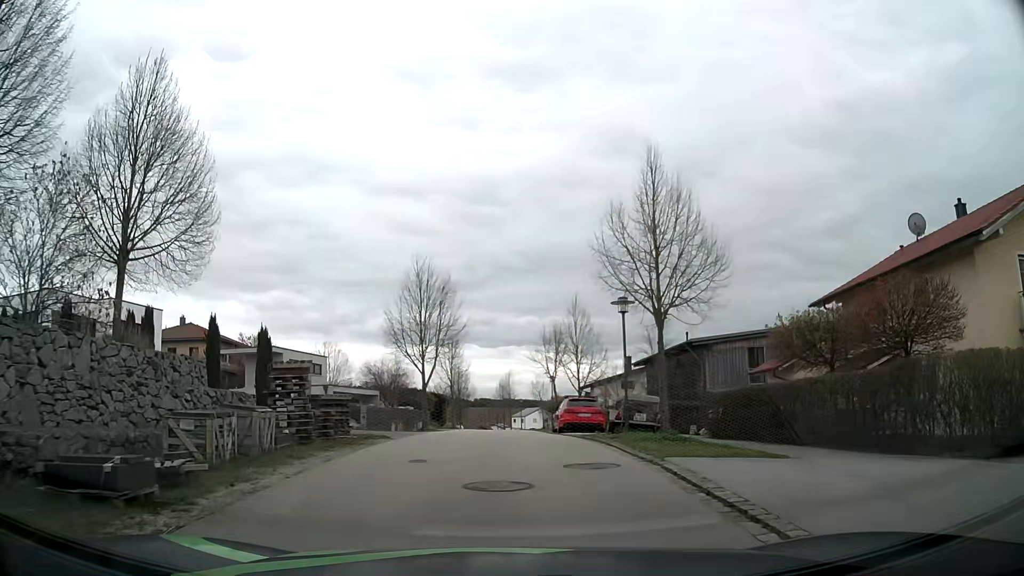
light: Day
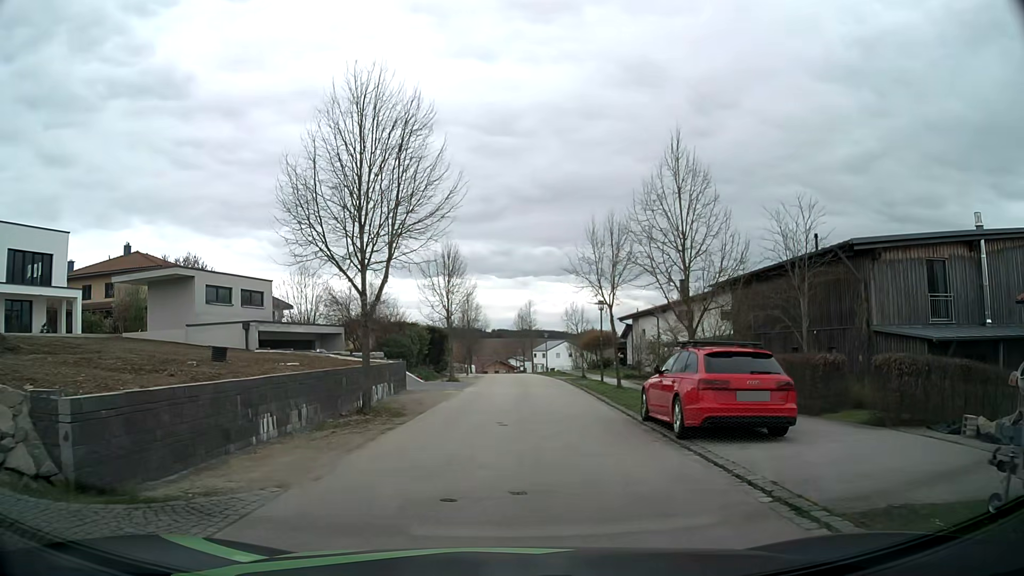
(-0.2, +16.6) m; -2°
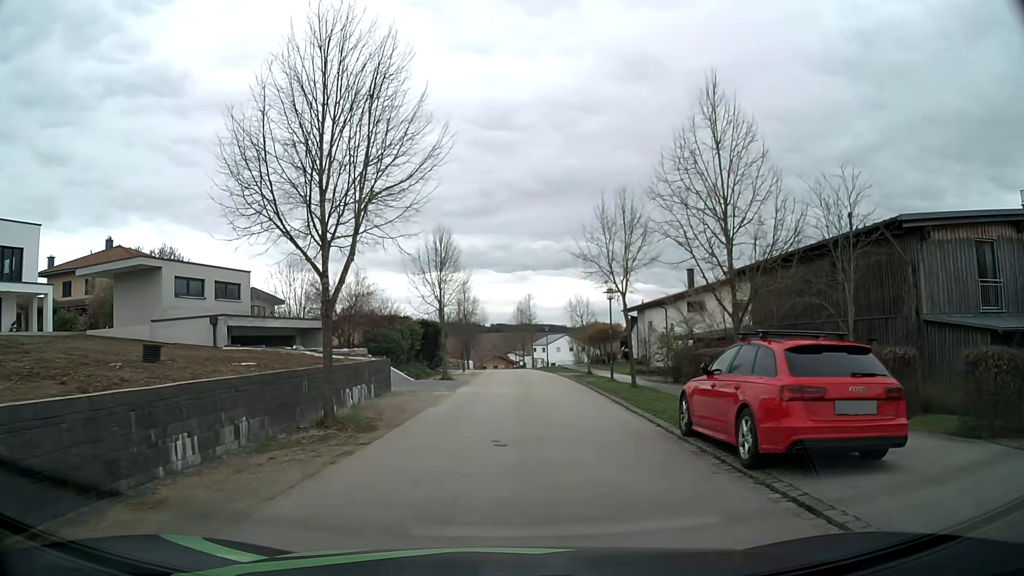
(0.0, +3.2) m; 0°
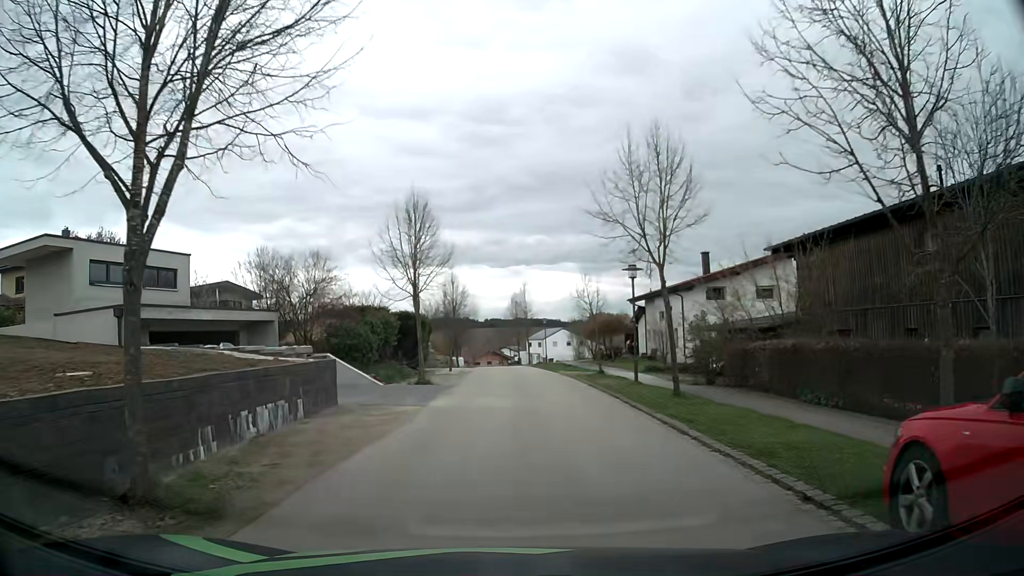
(0.0, +6.5) m; +1°
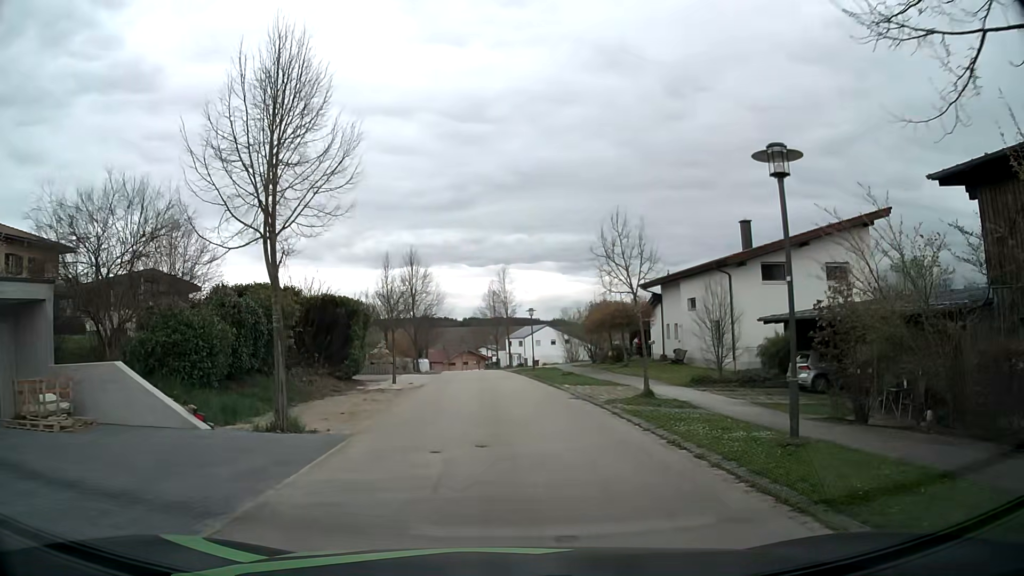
(+0.1, +13.5) m; +1°
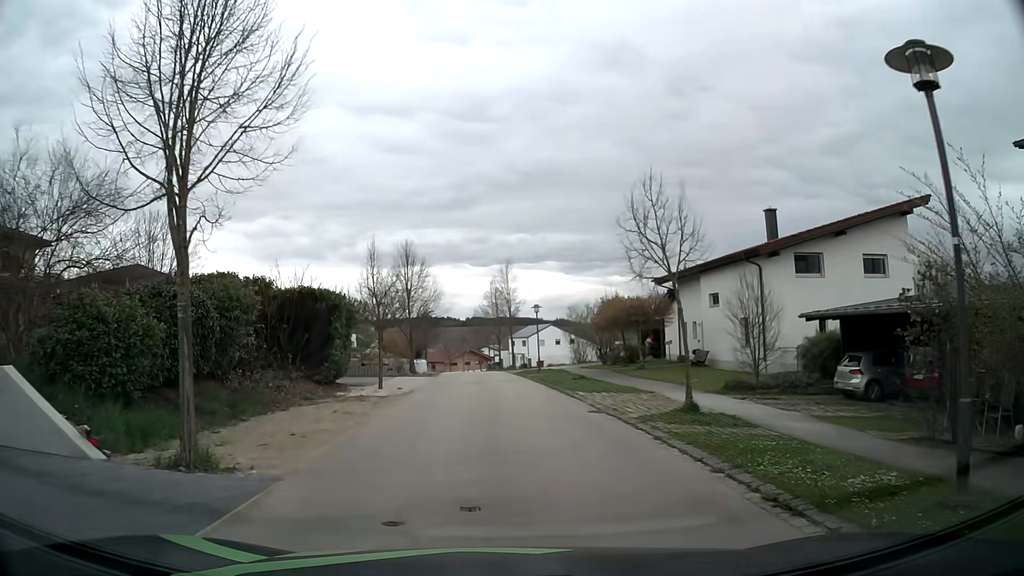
(0.0, +3.5) m; +1°
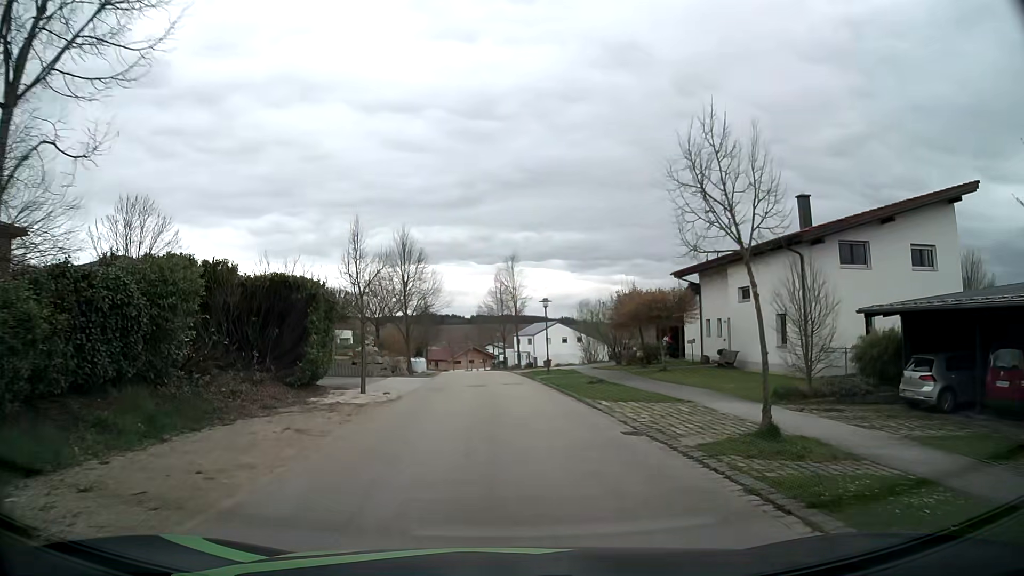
(-0.1, +3.6) m; -2°
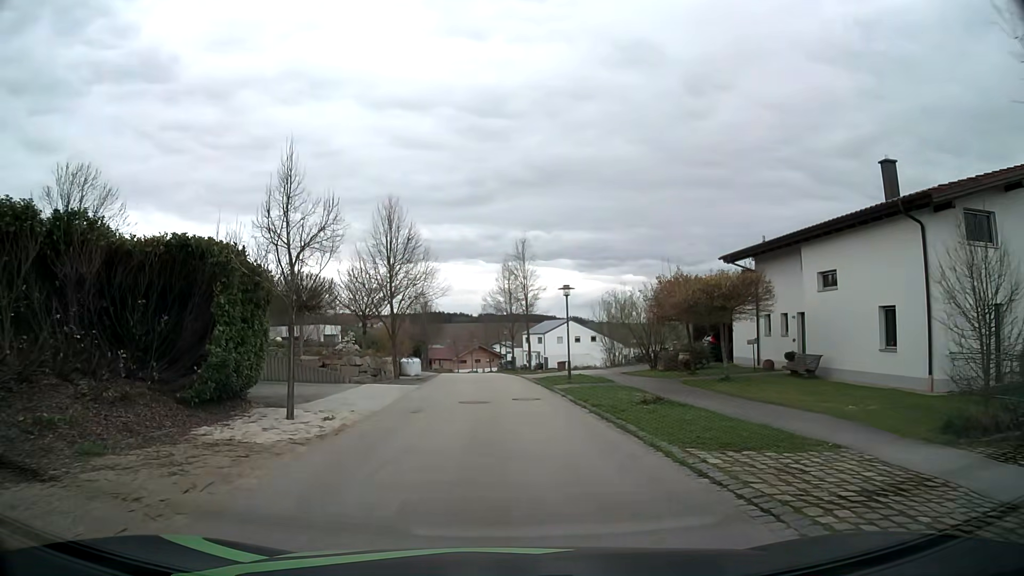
(0.0, +7.5) m; 0°
